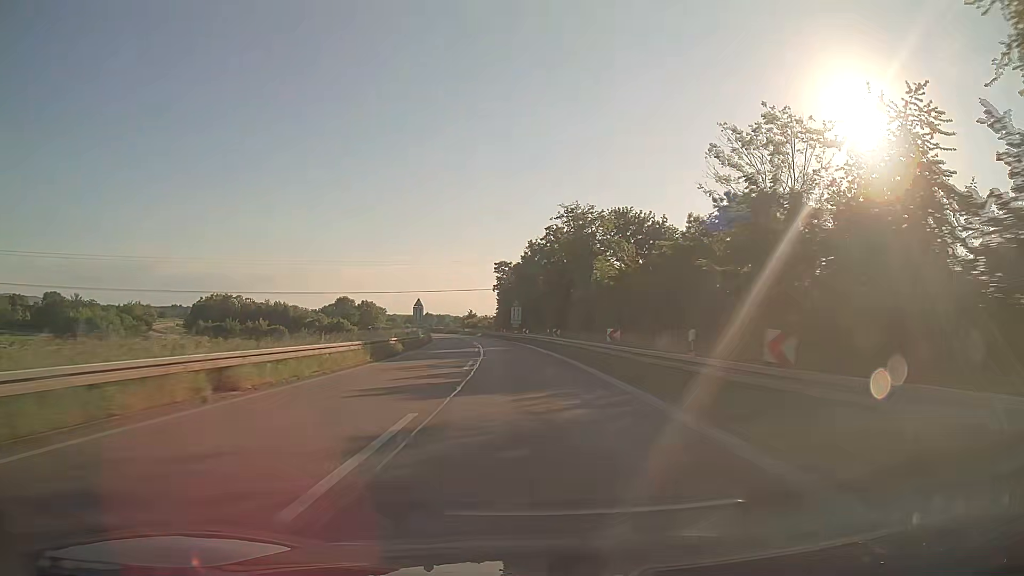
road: trunk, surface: asphalt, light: Day
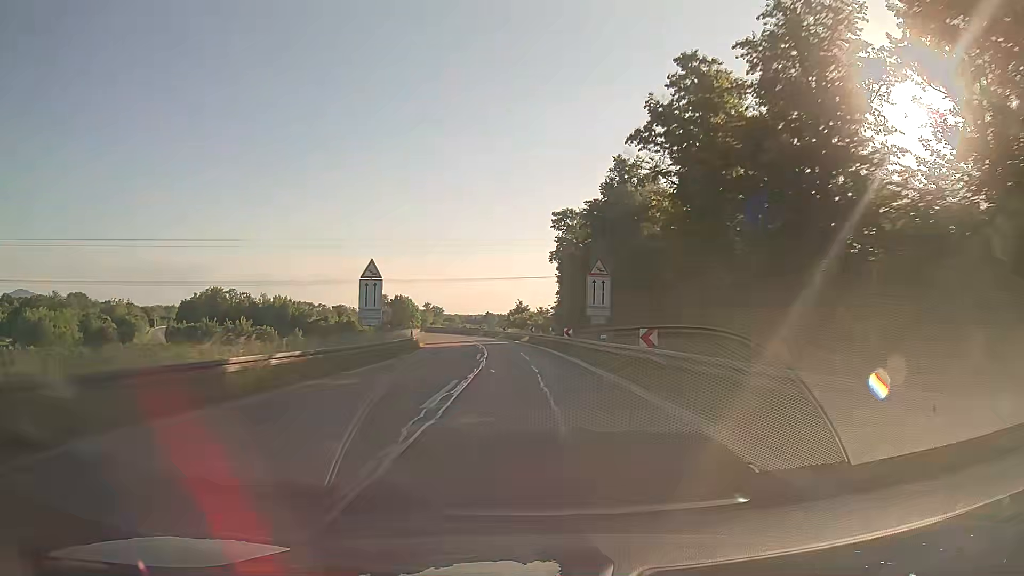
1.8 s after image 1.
(-2.1, +47.1) m; -5°
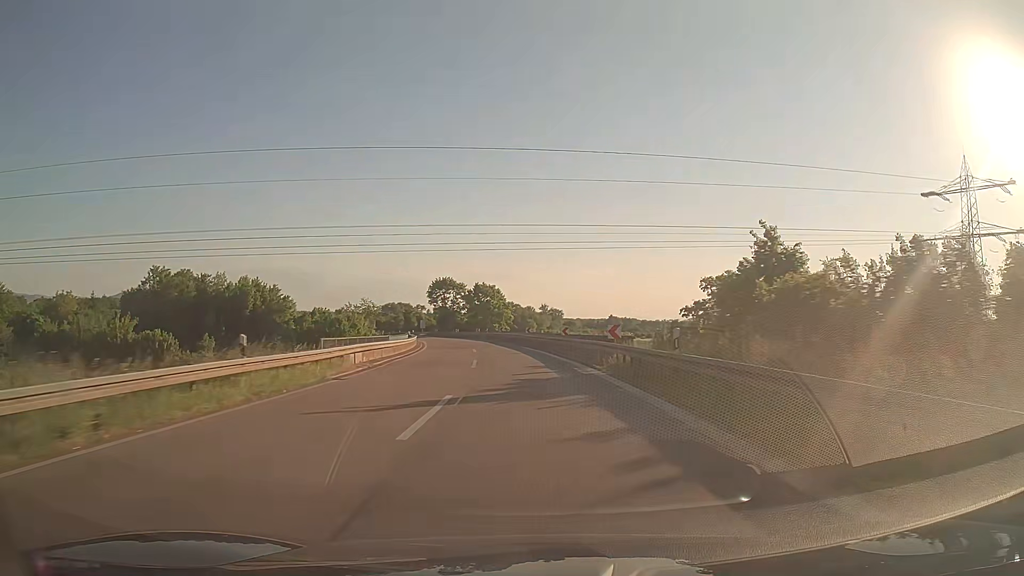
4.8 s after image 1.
(-6.2, +74.7) m; -10°
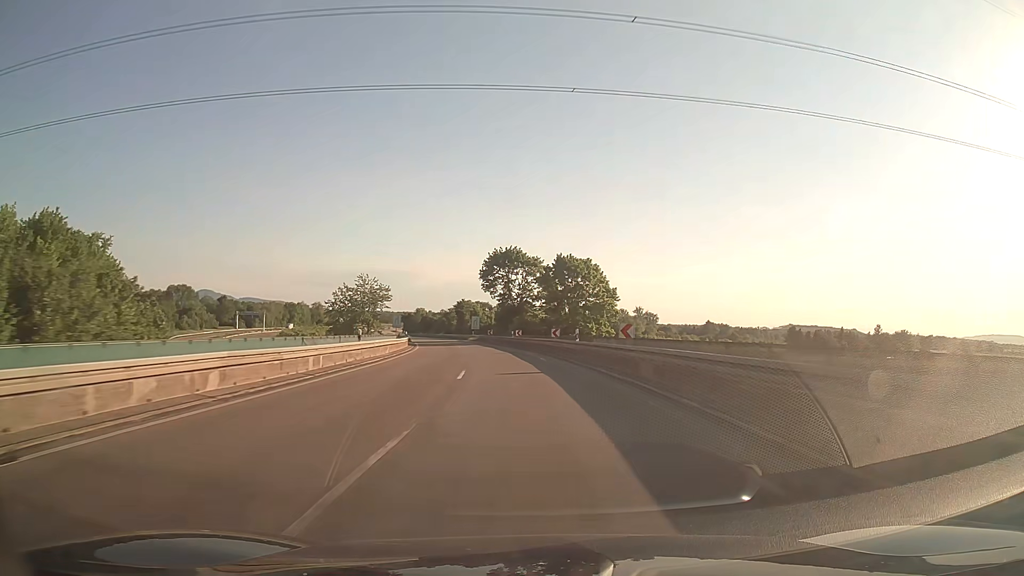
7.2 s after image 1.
(-4.2, +58.4) m; -8°
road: trunk_link
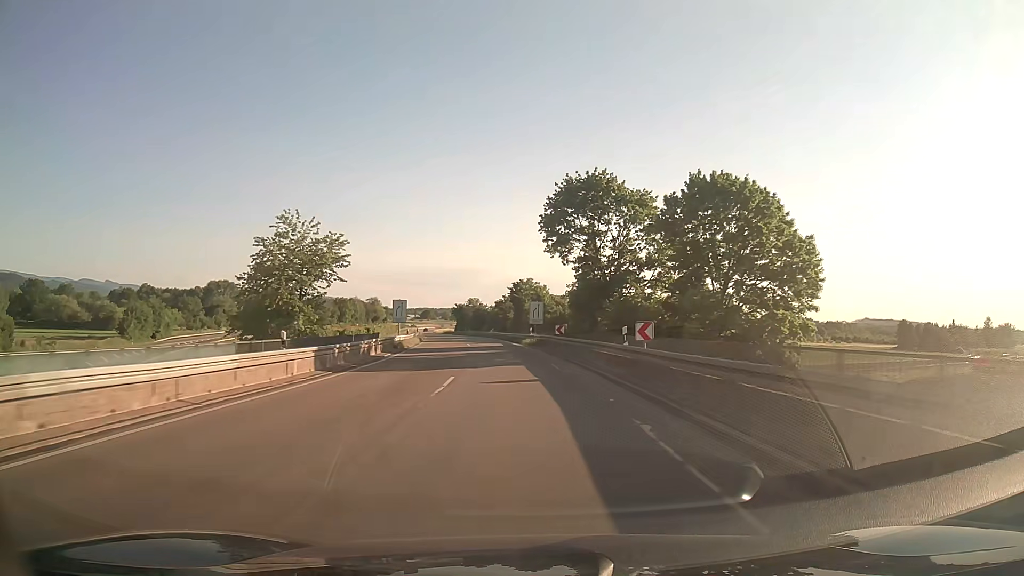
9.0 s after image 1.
(-2.3, +43.7) m; -6°
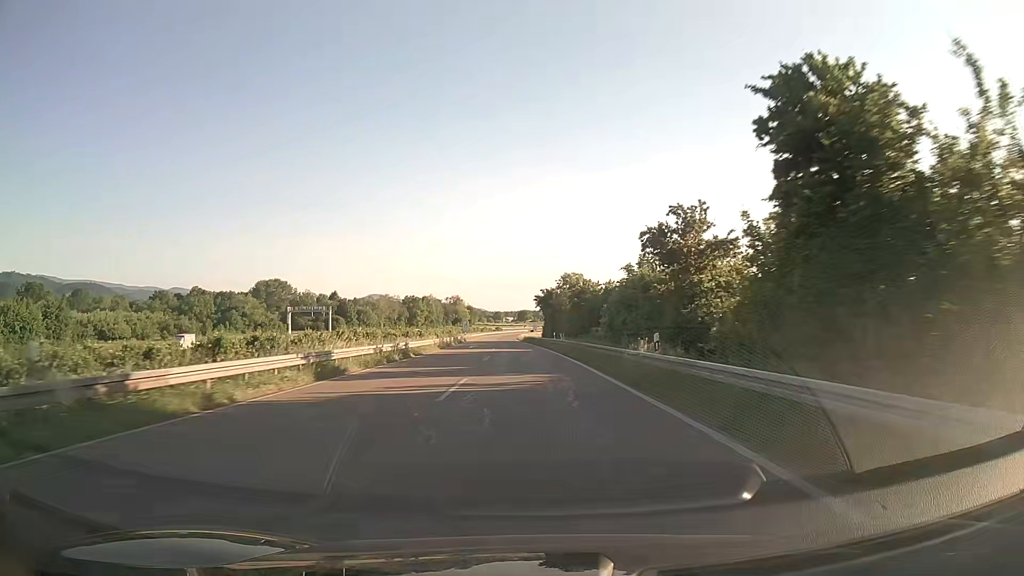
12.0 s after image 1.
(-6.2, +72.8) m; -9°
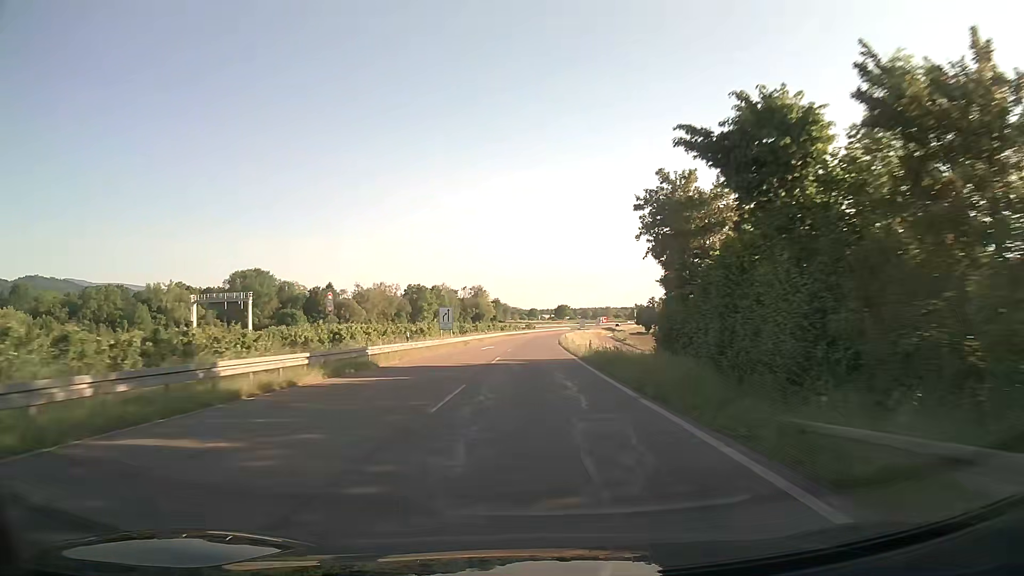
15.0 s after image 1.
(-2.6, +74.7) m; -3°
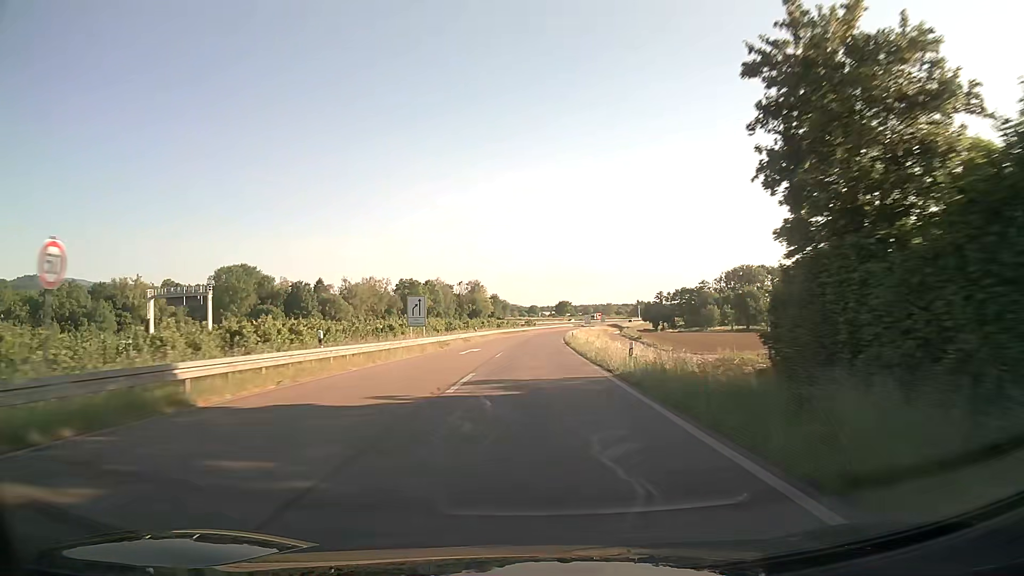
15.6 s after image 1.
(+0.1, +15.2) m; 0°
(0, +10) (0, +20) (0, +30) (0, +40) (0, +50) (0, +60) (+1, +70) (+1, +80) (+2, +90) (+2, +100) m
